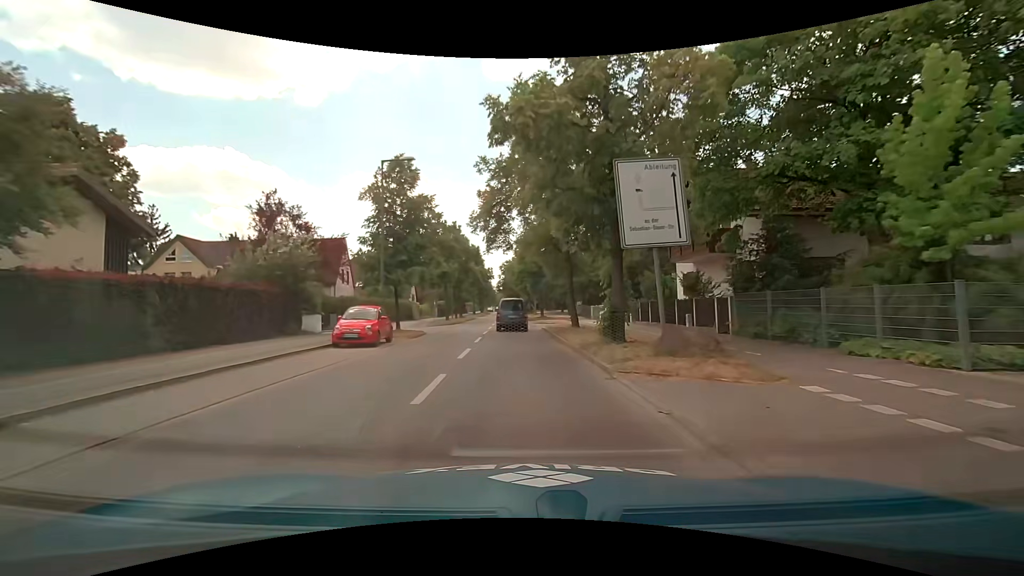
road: secondary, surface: asphalt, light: Day
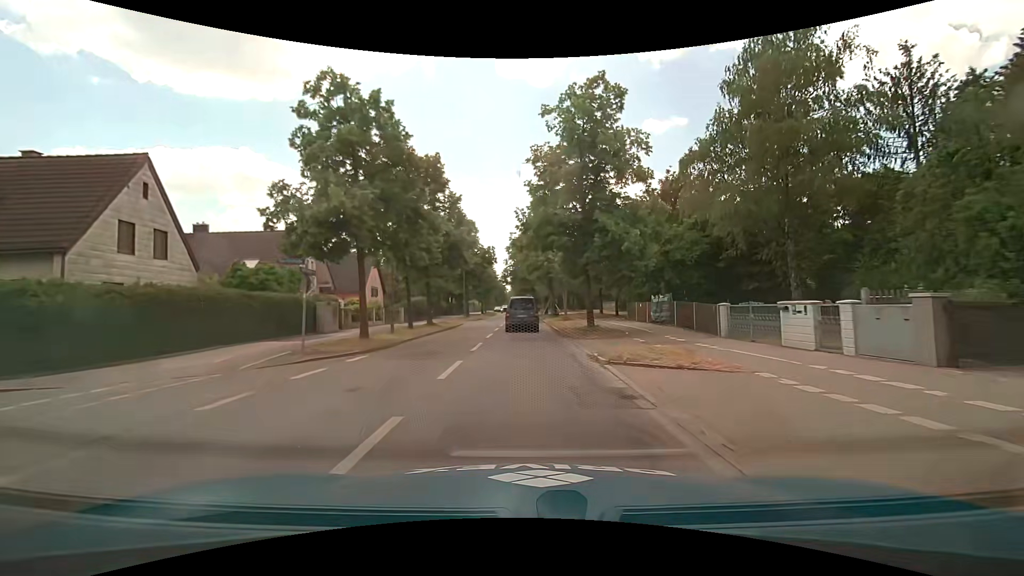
(-0.2, +28.0) m; -2°
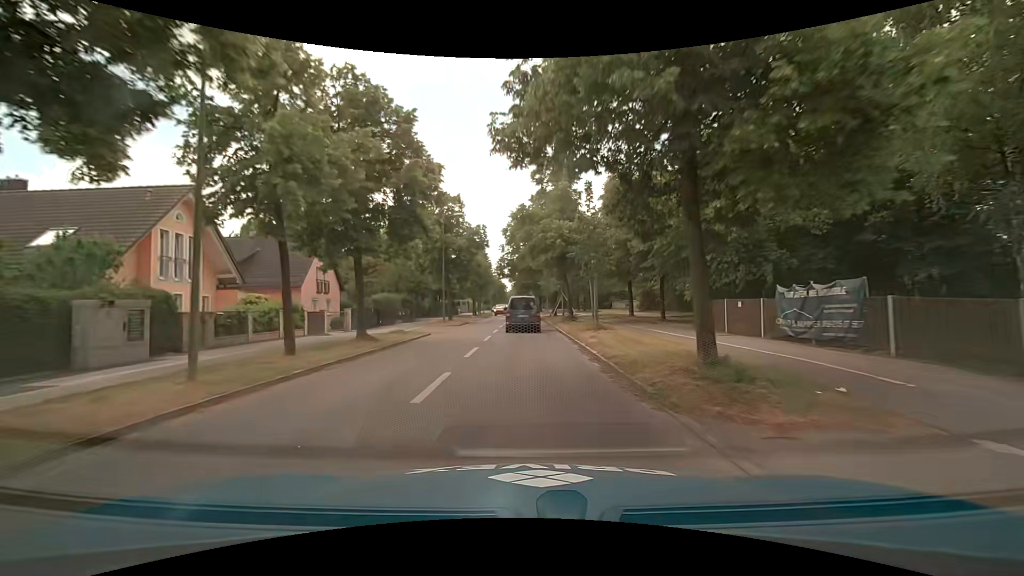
(+0.2, +14.3) m; +1°
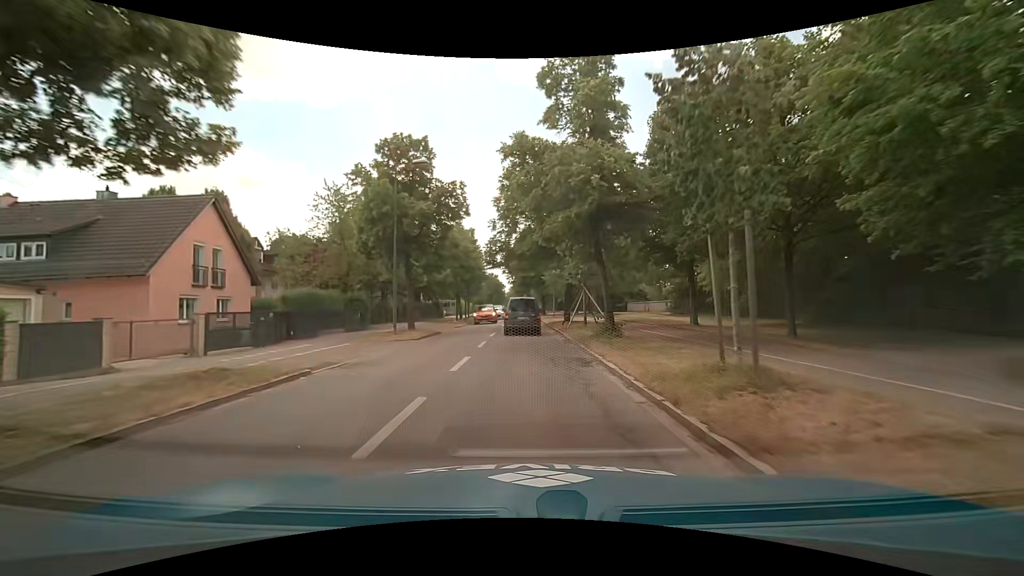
(0.0, +14.4) m; 0°
